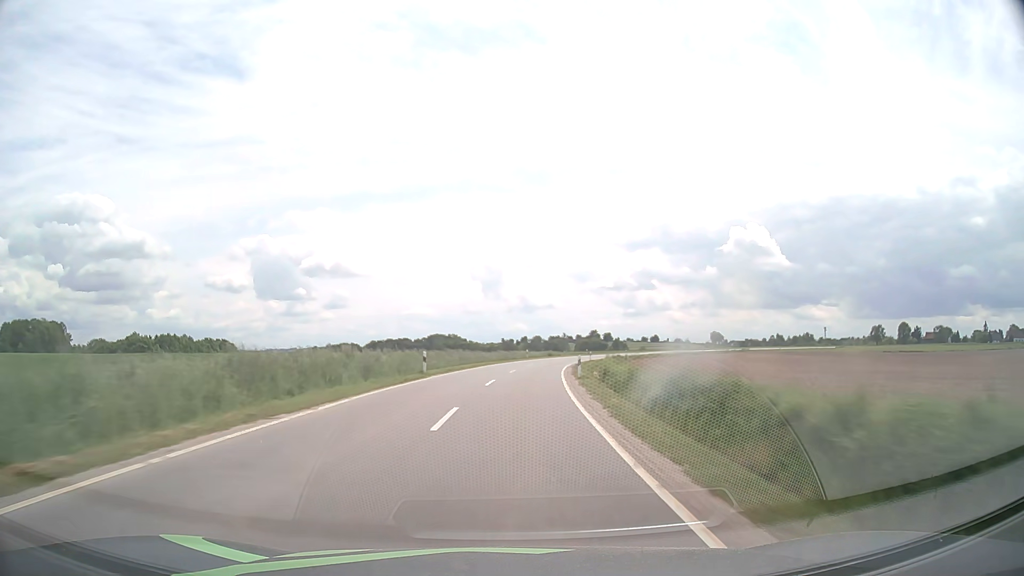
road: tertiary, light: Day
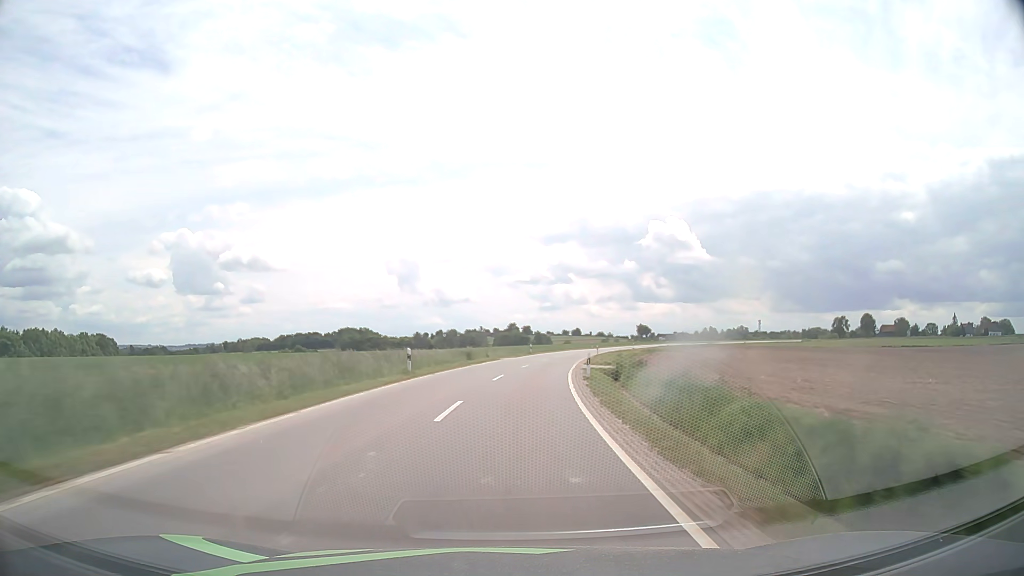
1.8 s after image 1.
(+3.0, +47.3) m; +7°
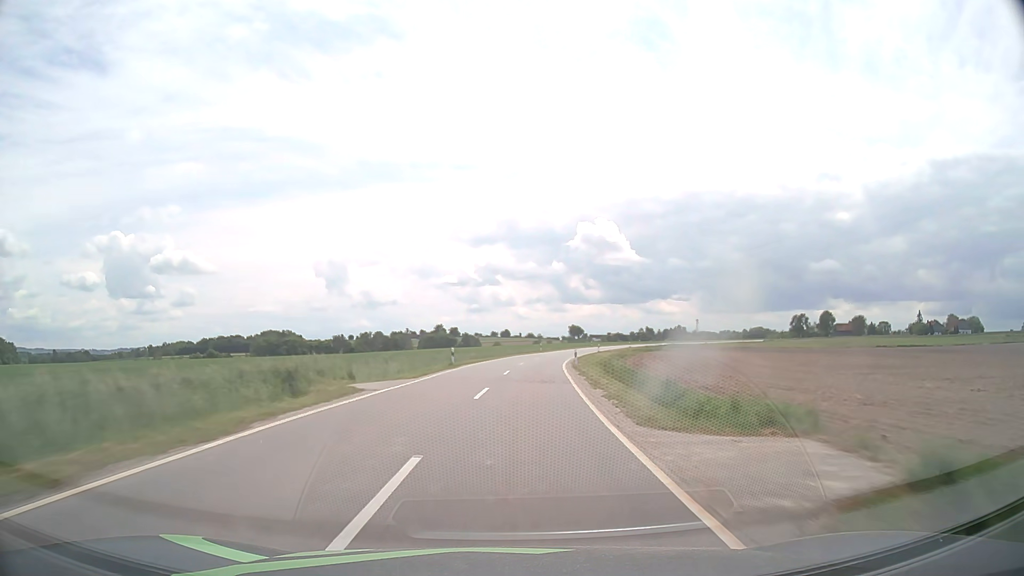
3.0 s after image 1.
(+1.5, +31.6) m; +6°
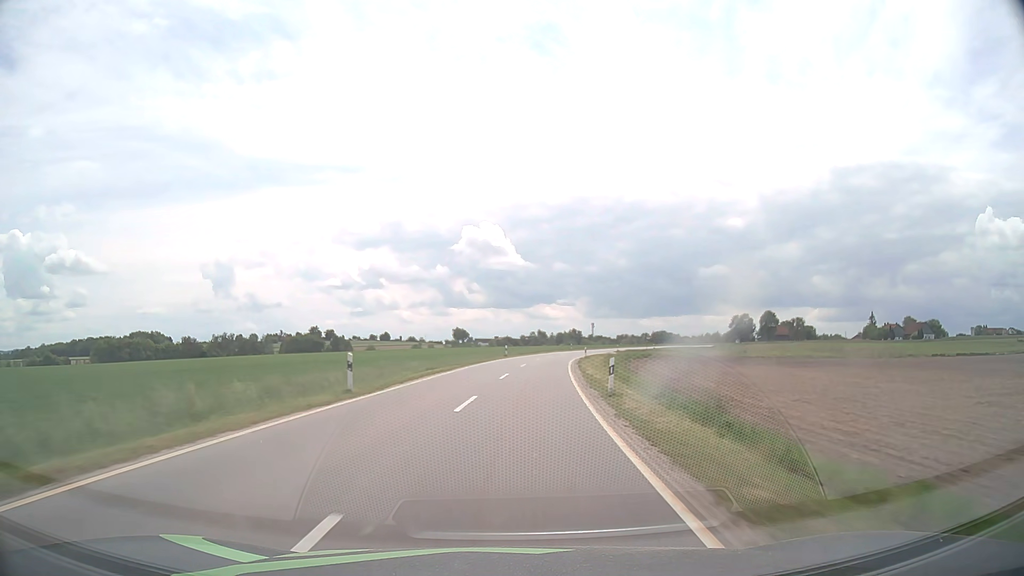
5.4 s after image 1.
(+5.5, +63.0) m; +10°
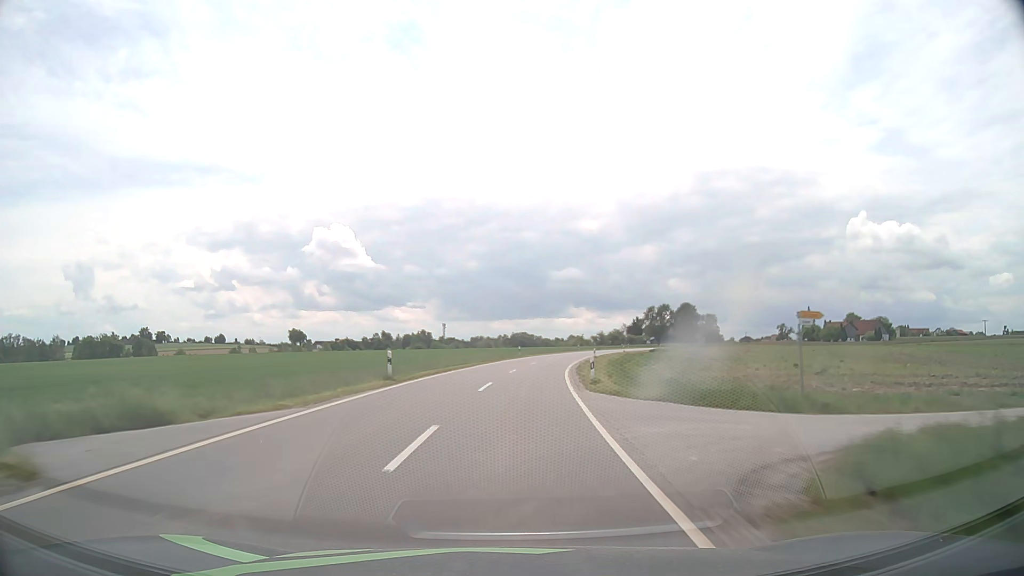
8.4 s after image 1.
(+9.0, +78.3) m; +13°
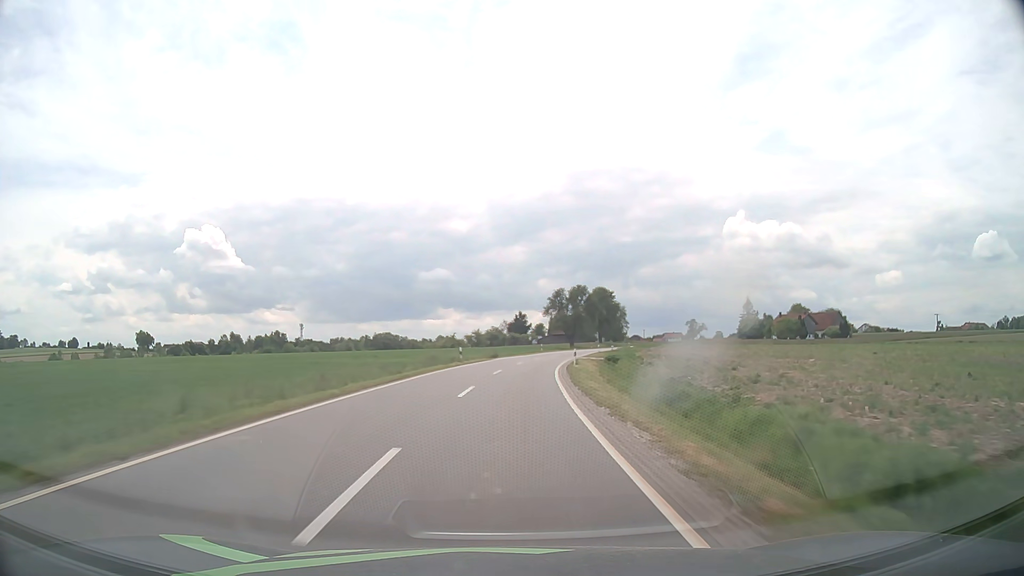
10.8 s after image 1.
(+6.1, +62.8) m; +11°
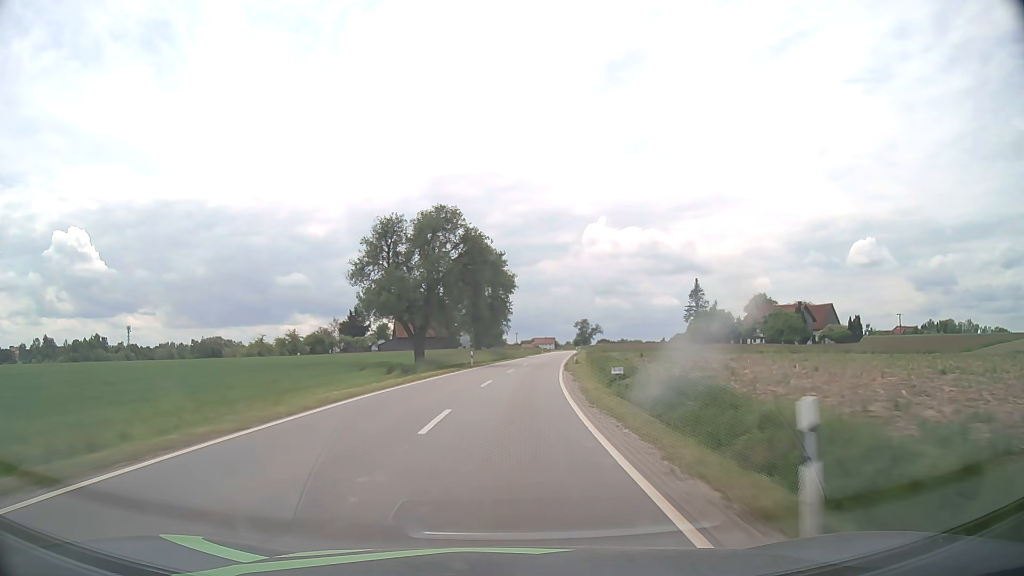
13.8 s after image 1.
(+8.5, +78.4) m; +12°
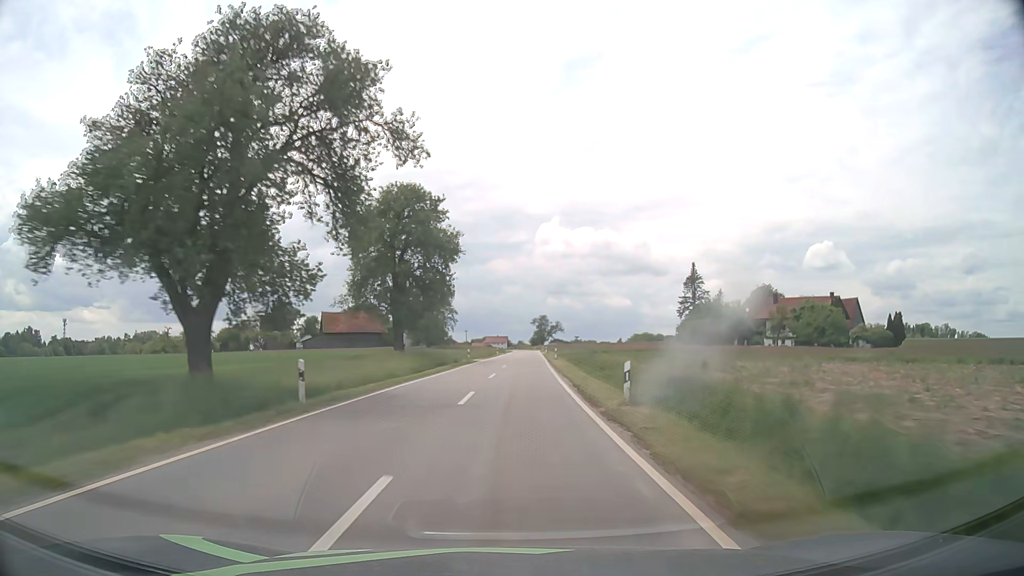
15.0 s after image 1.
(+1.2, +31.6) m; +4°
